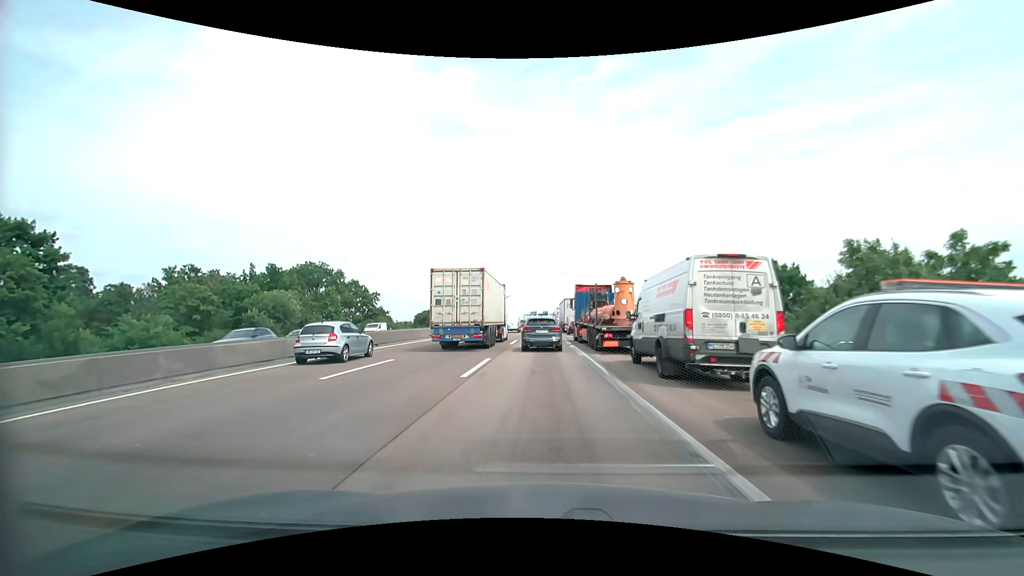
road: motorway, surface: asphalt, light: Day
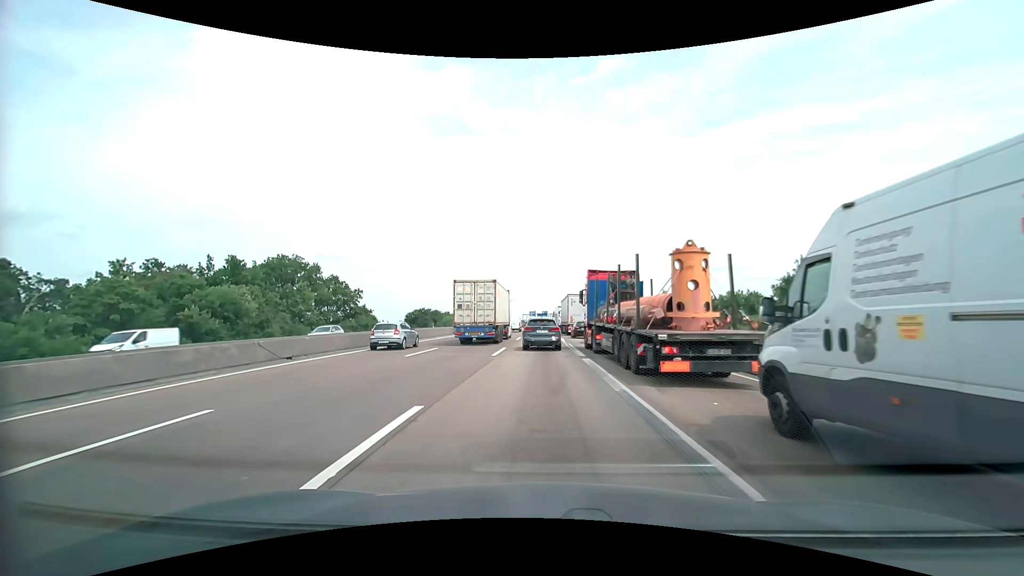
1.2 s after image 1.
(+0.2, +10.1) m; +1°
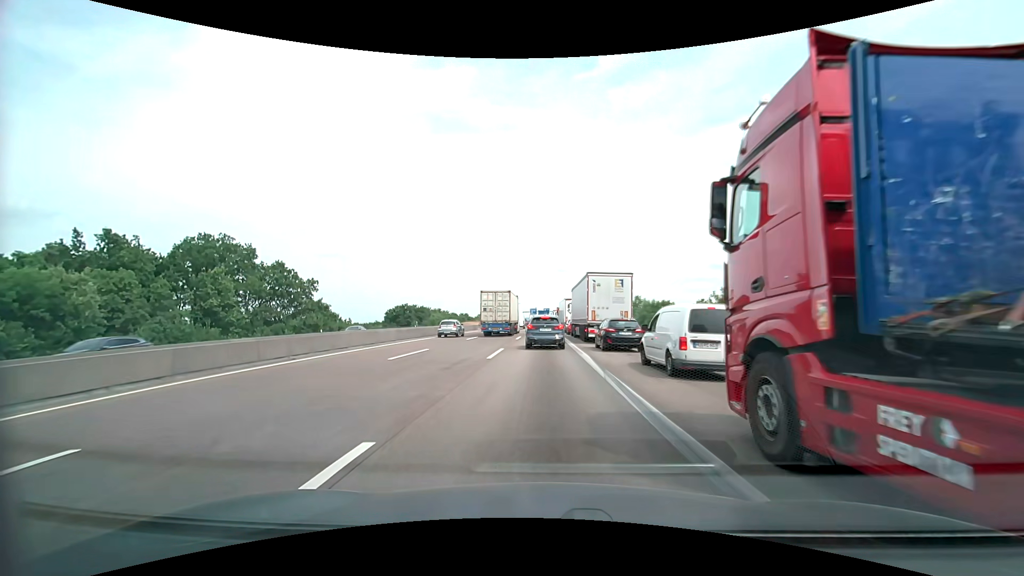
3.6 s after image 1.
(-0.1, +20.5) m; 0°
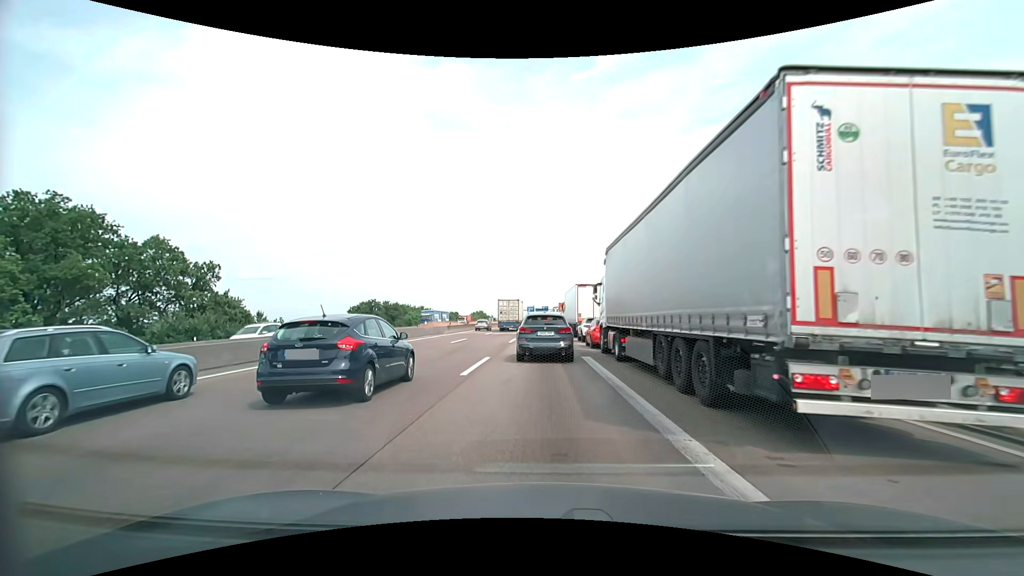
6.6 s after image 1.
(0.0, +23.6) m; +1°
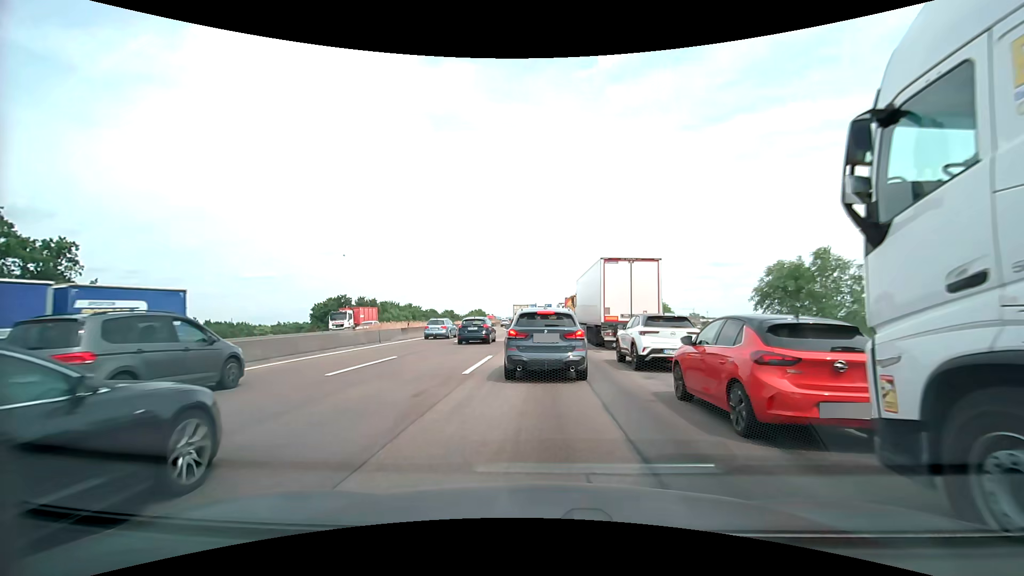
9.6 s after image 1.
(-0.1, +17.4) m; 0°
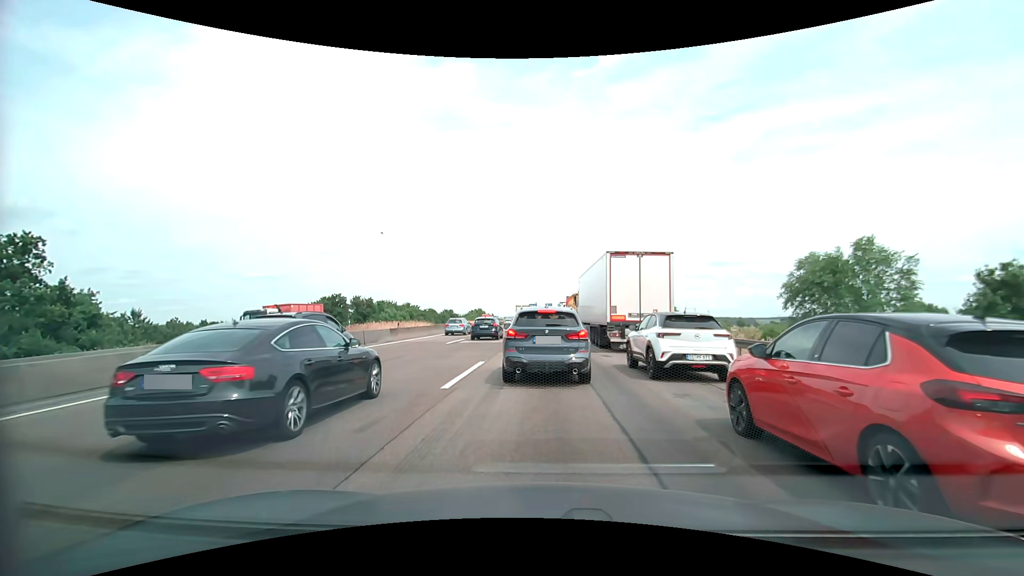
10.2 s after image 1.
(0.0, +2.6) m; -1°
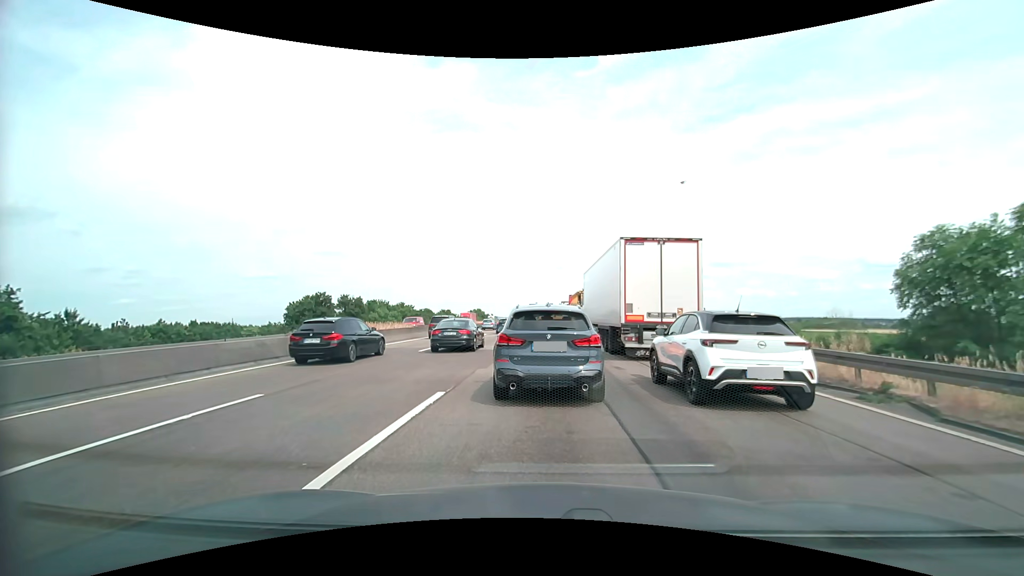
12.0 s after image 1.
(0.0, +6.2) m; 0°
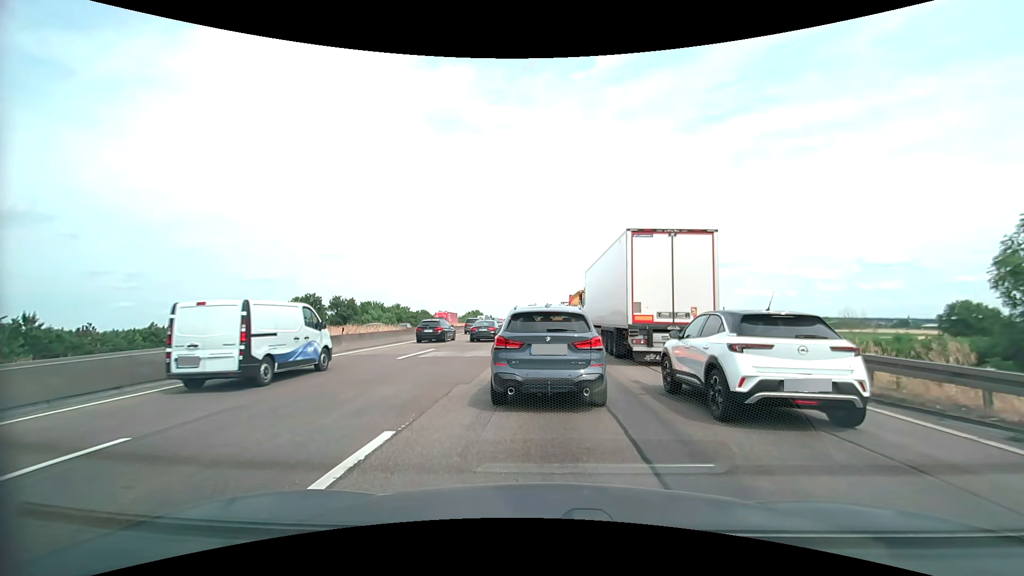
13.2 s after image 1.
(0.0, +3.1) m; +2°
